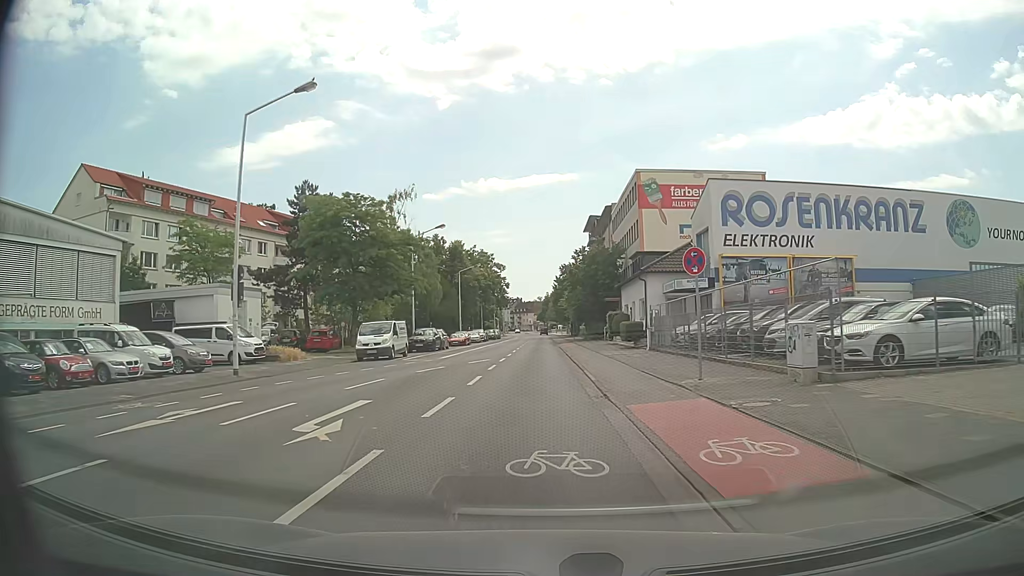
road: secondary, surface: asphalt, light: Day
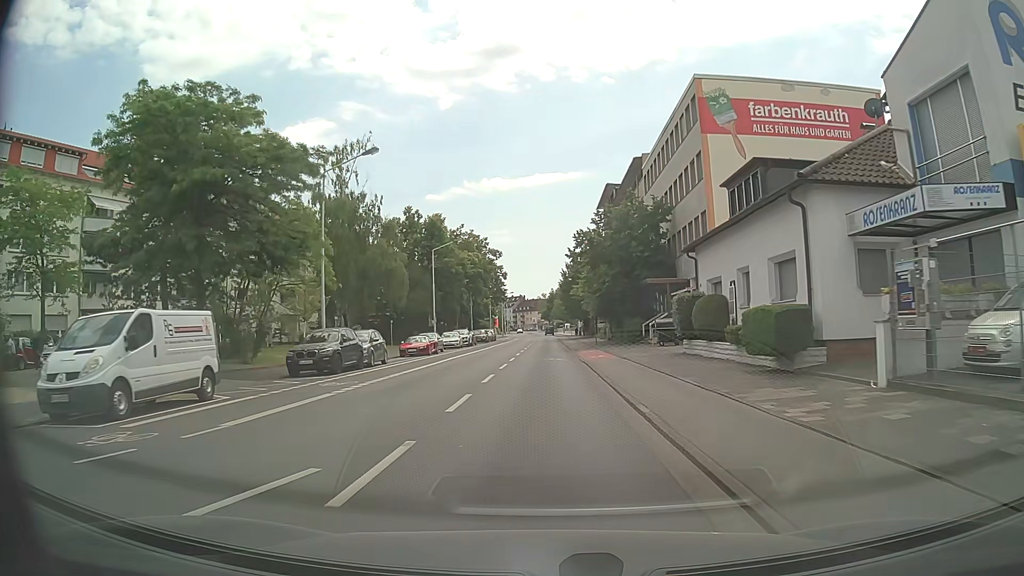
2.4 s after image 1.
(-0.2, +23.5) m; -1°
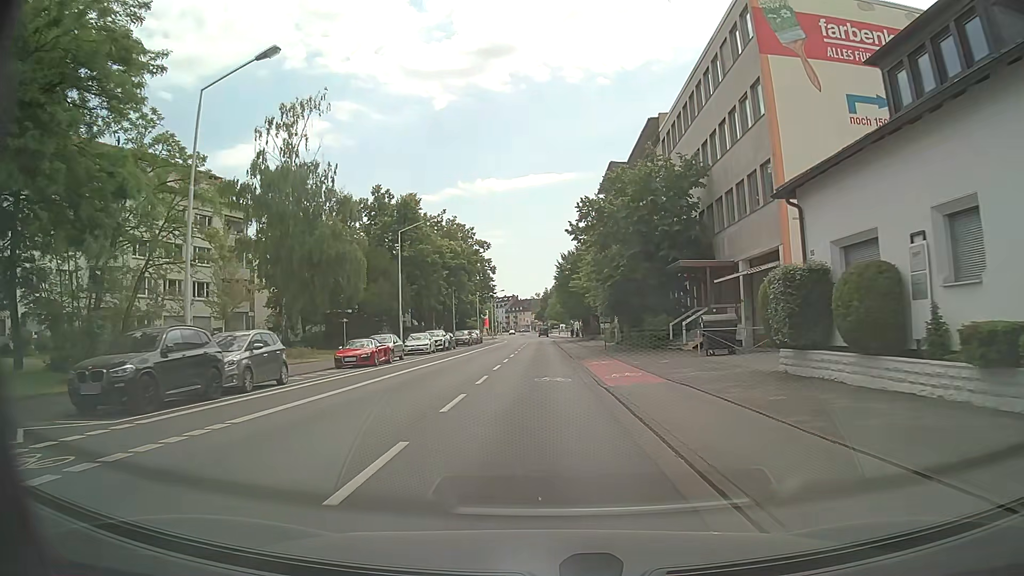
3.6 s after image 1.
(+0.1, +12.0) m; +1°
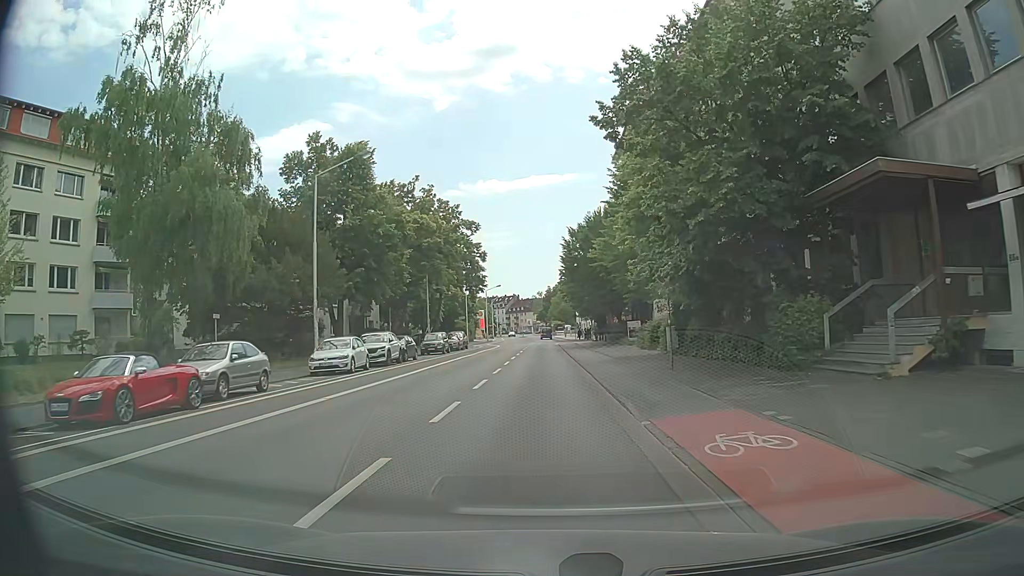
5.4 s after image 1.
(-0.1, +19.0) m; -1°
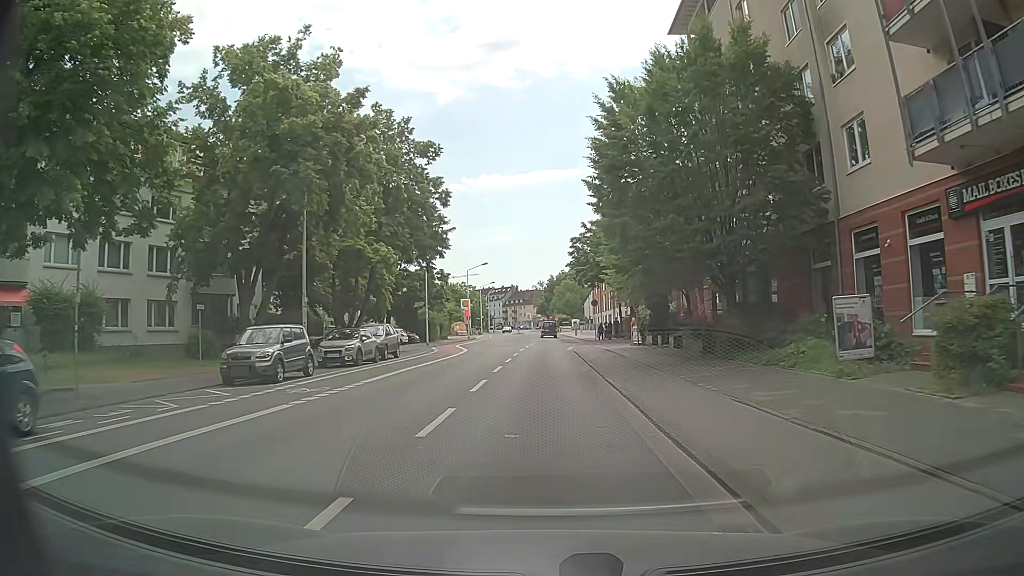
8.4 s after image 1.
(-0.1, +31.9) m; 0°
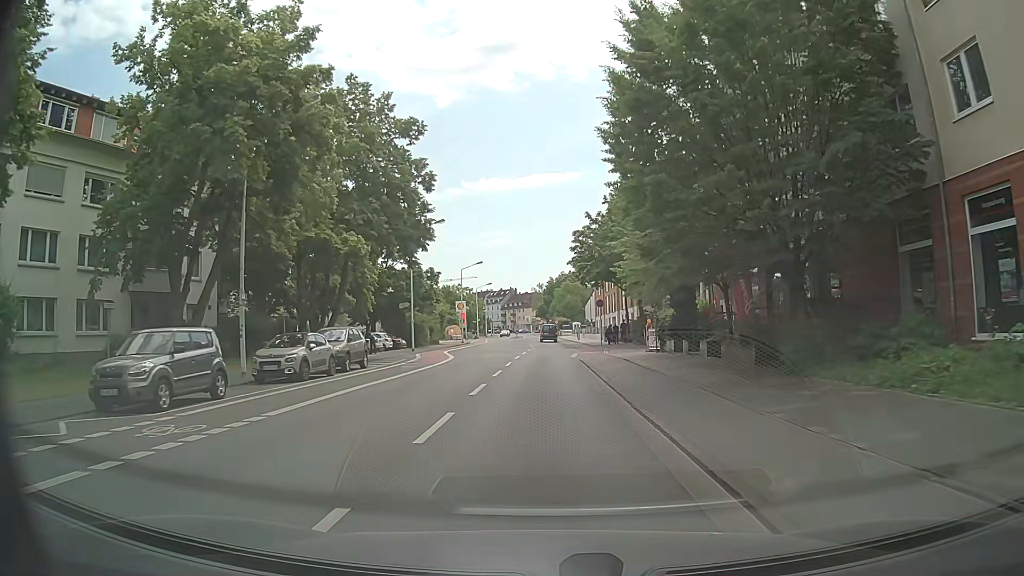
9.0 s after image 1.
(0.0, +6.2) m; -1°
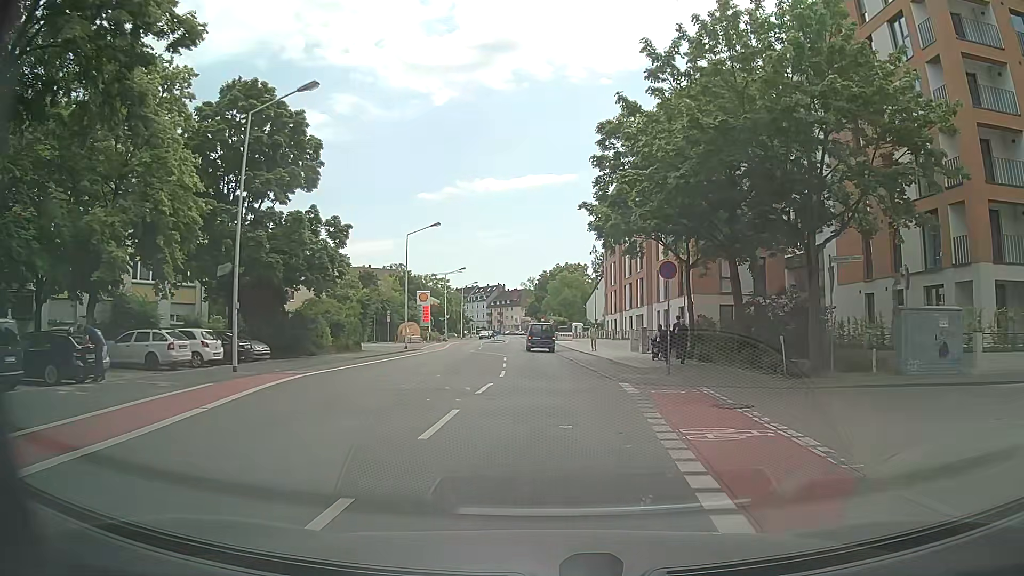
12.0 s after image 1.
(+0.2, +29.6) m; 0°
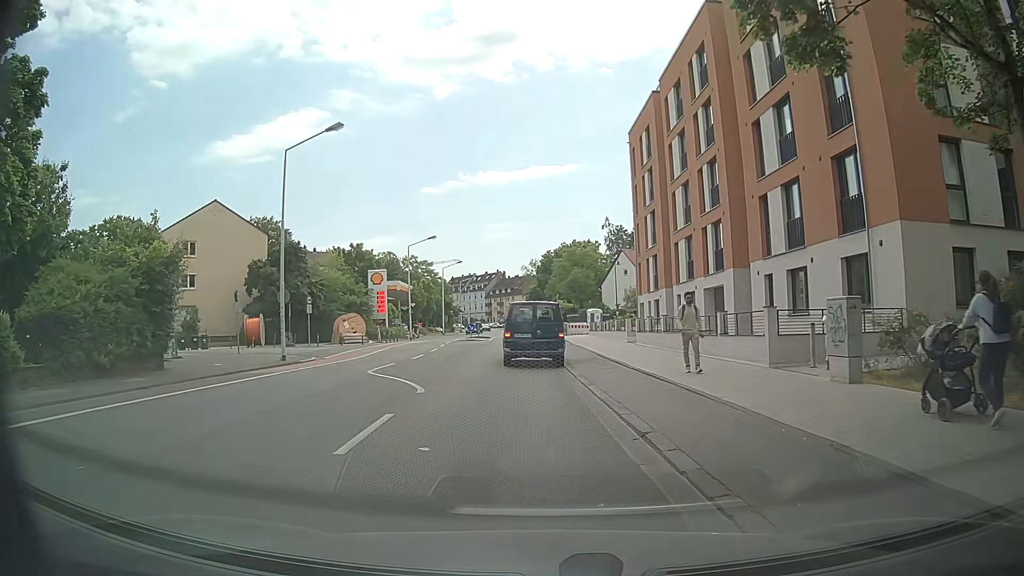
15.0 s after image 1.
(+0.7, +25.2) m; +2°
